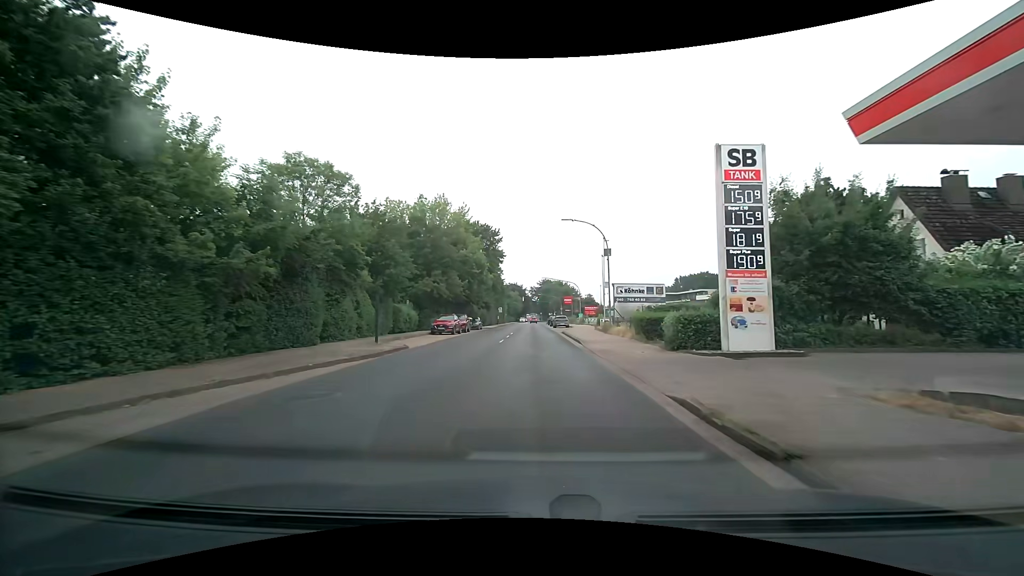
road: secondary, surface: asphalt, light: Day
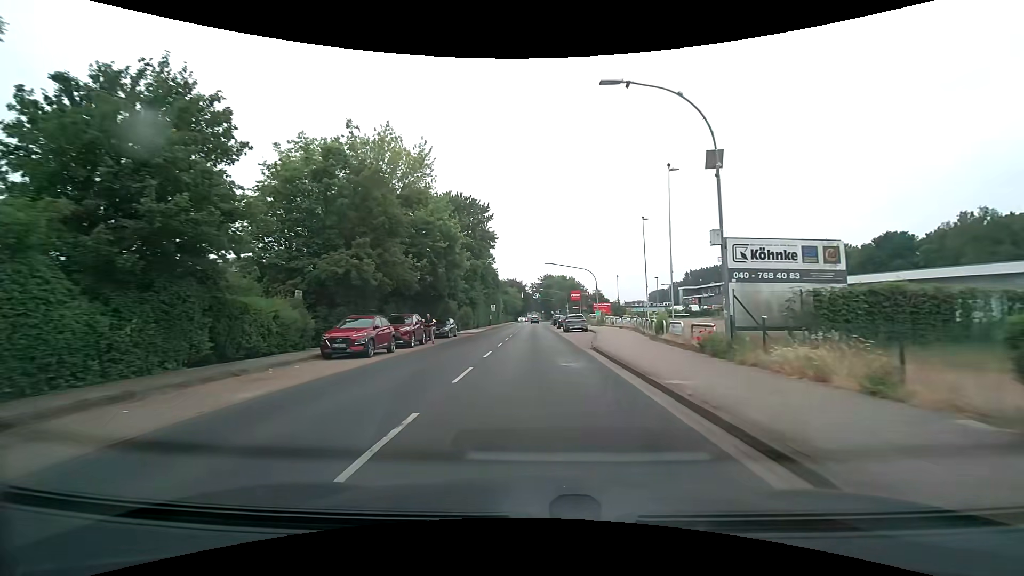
(0.0, +20.0) m; 0°
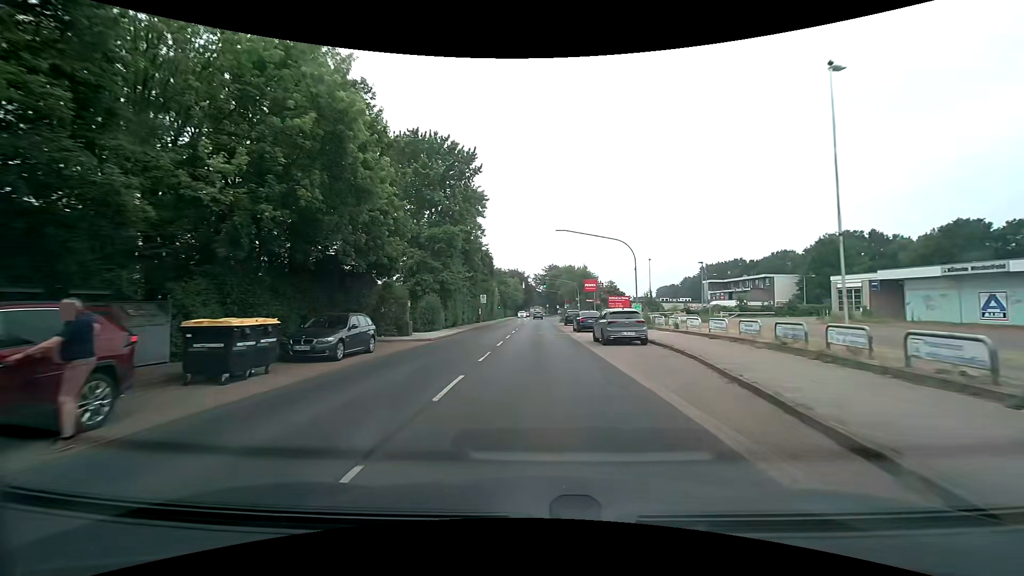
(0.0, +20.5) m; 0°
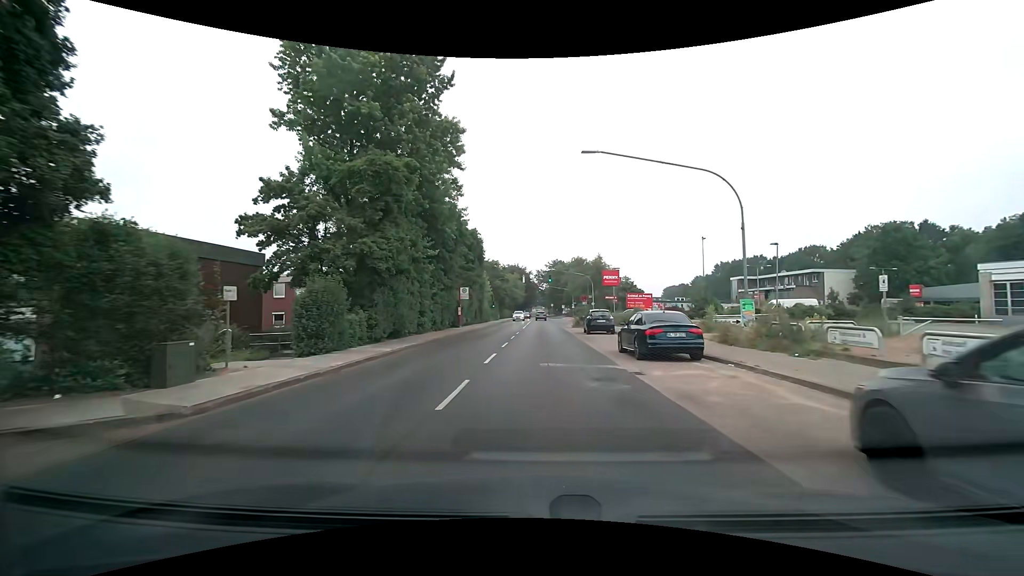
(-0.1, +18.5) m; -1°
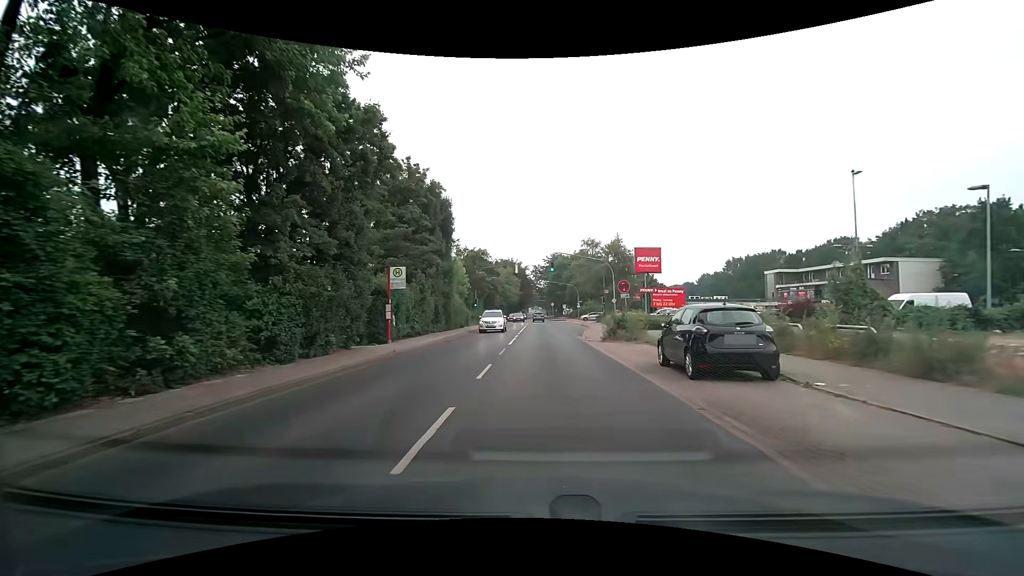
(0.0, +20.6) m; 0°
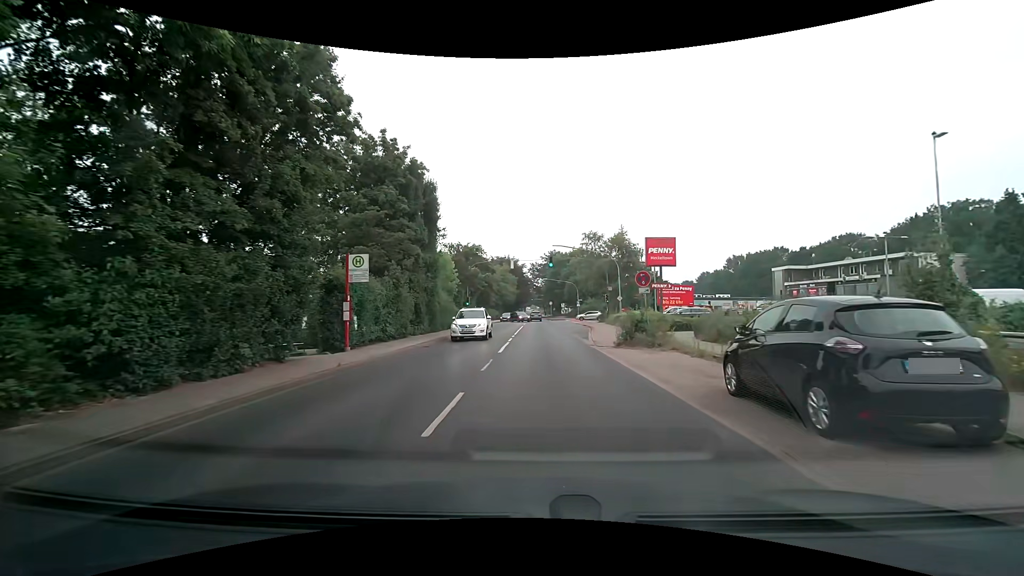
(0.0, +4.8) m; 0°
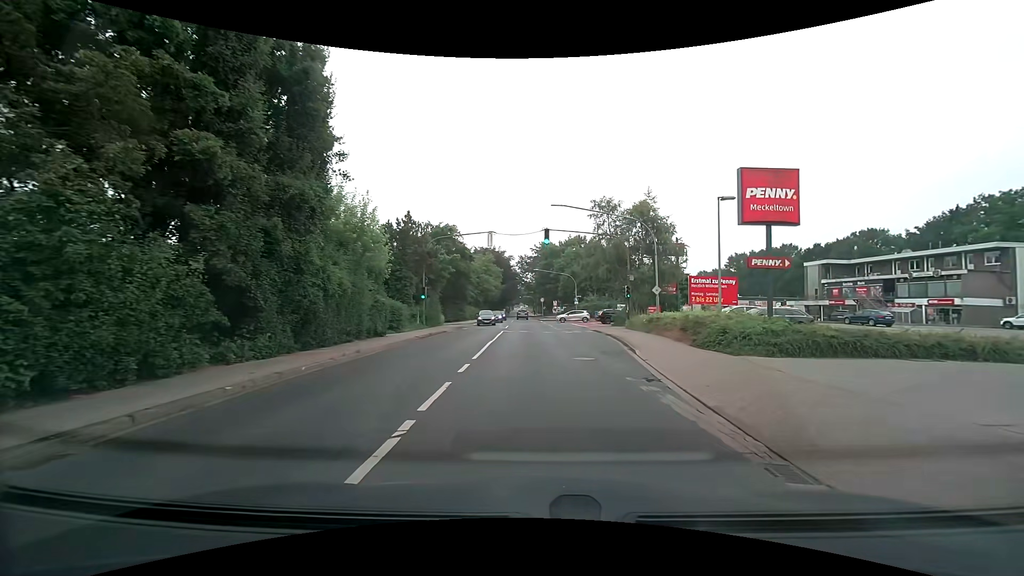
(+0.1, +16.7) m; 0°
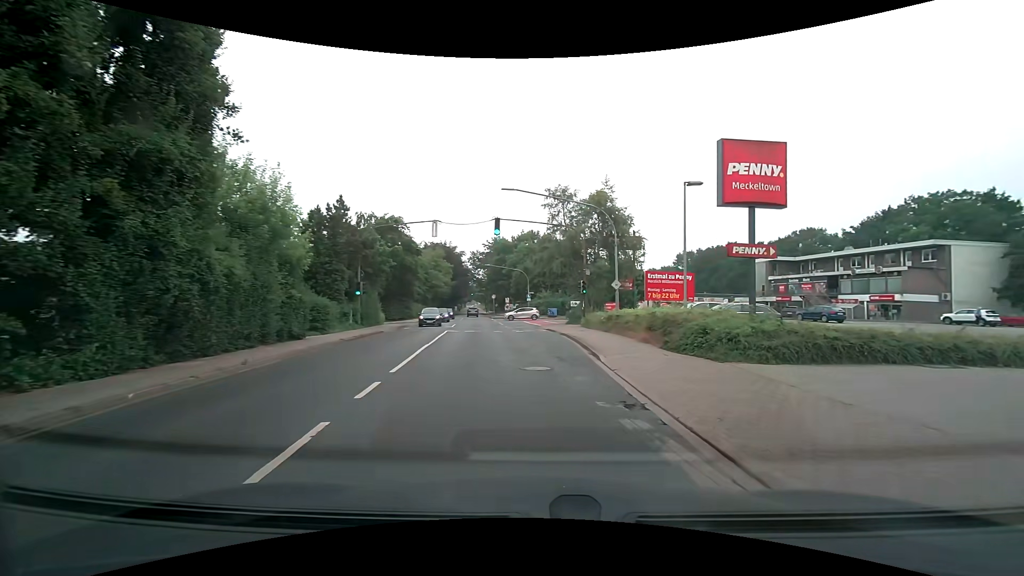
(+0.2, +3.1) m; +6°
